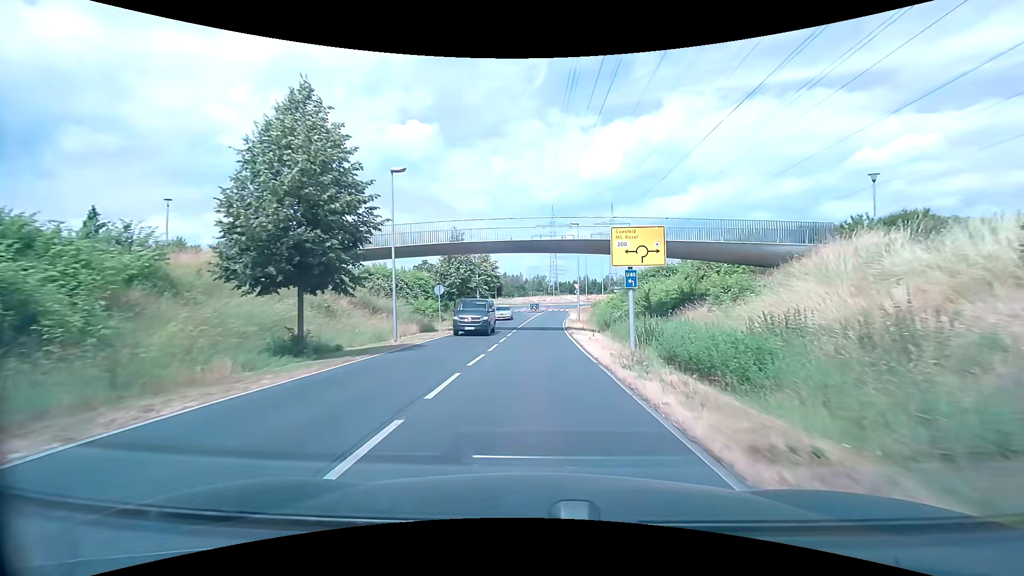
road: secondary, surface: asphalt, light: Day
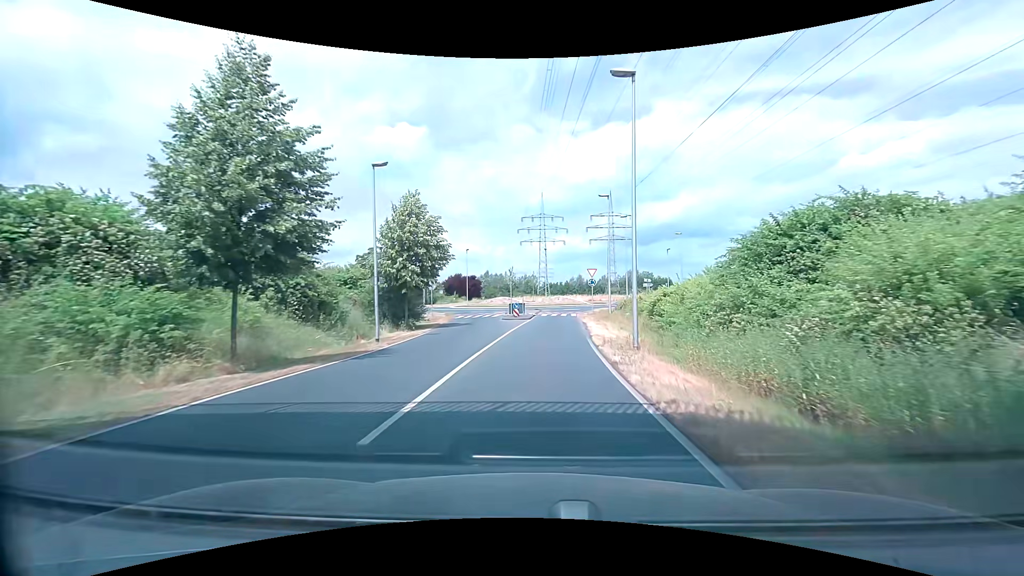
(+0.3, +29.8) m; +1°
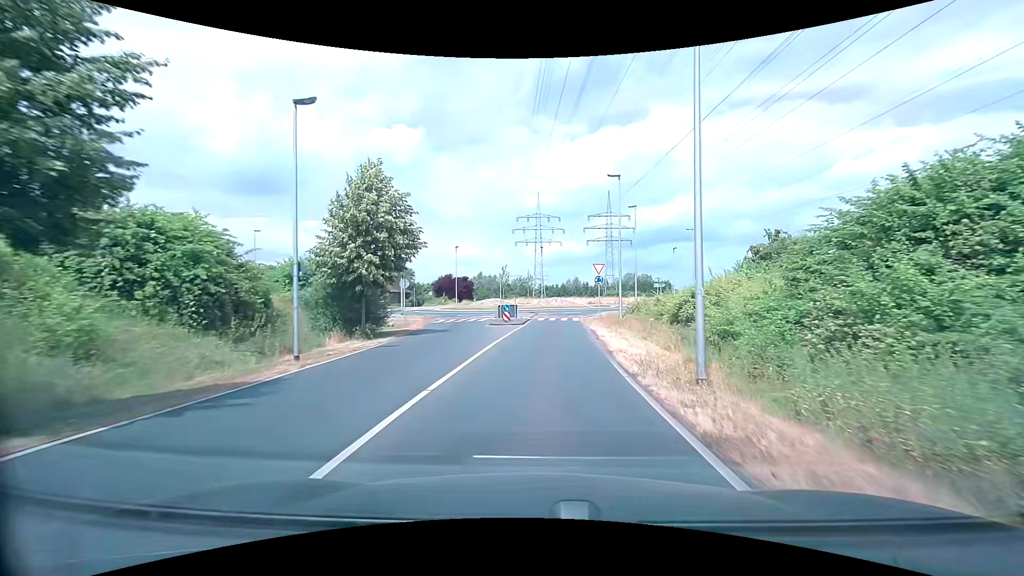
(-0.1, +6.7) m; -1°
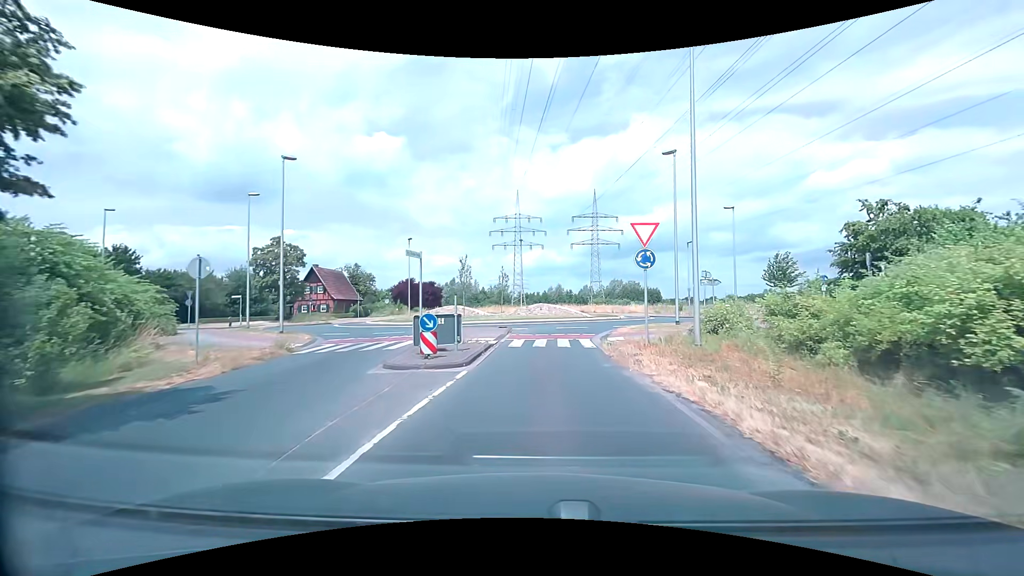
(+0.7, +17.4) m; +4°
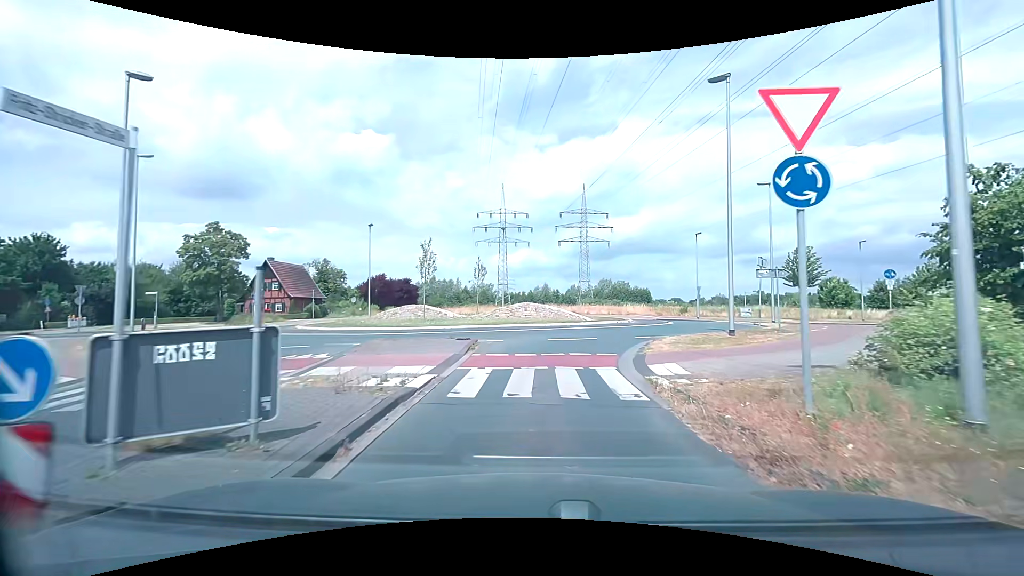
(+0.1, +8.8) m; +1°
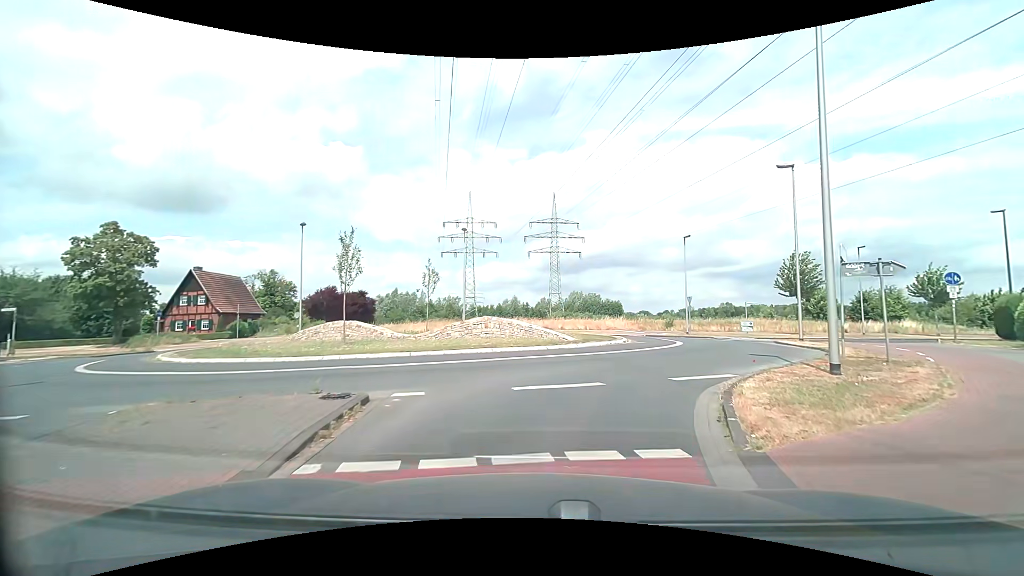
(+0.1, +7.7) m; +3°
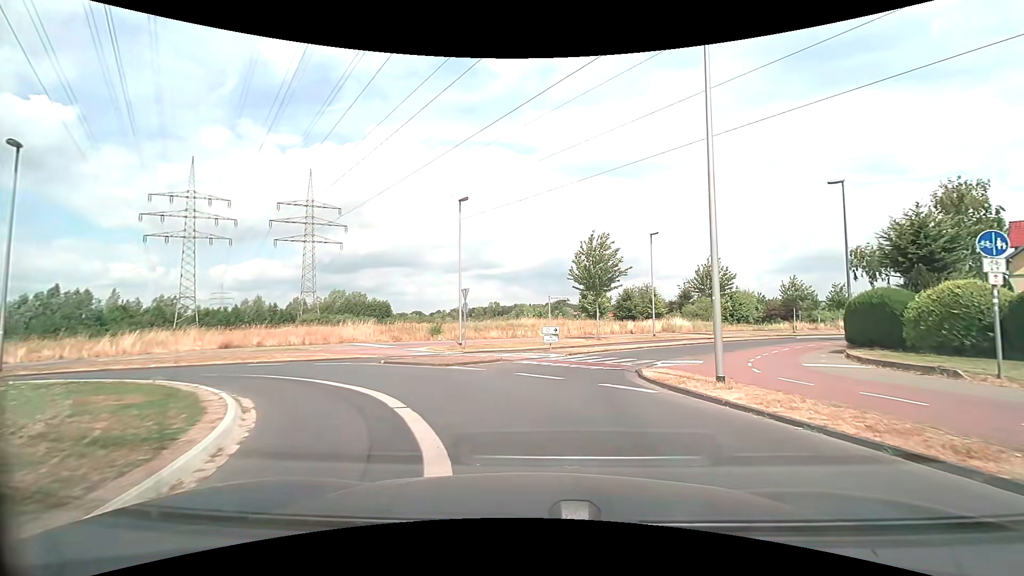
(+4.5, +17.9) m; +27°
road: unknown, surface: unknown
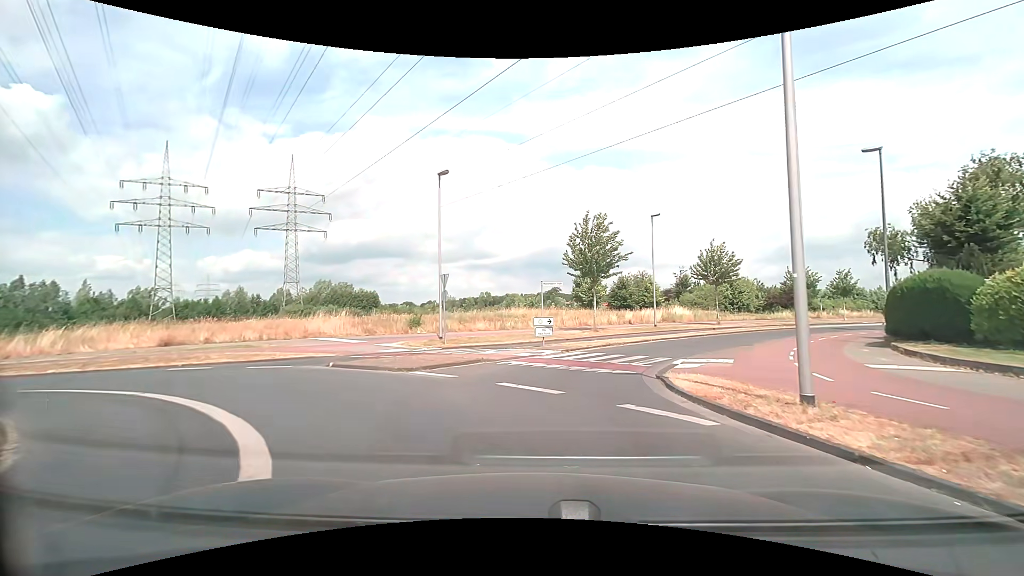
(0.0, +3.8) m; 0°
(0, +10) (+3, +20) (+9, +28) (+15, +35) (+22, +42) (+30, +49) (+37, +56) (+45, +63) (+52, +69) (+59, +76) m
